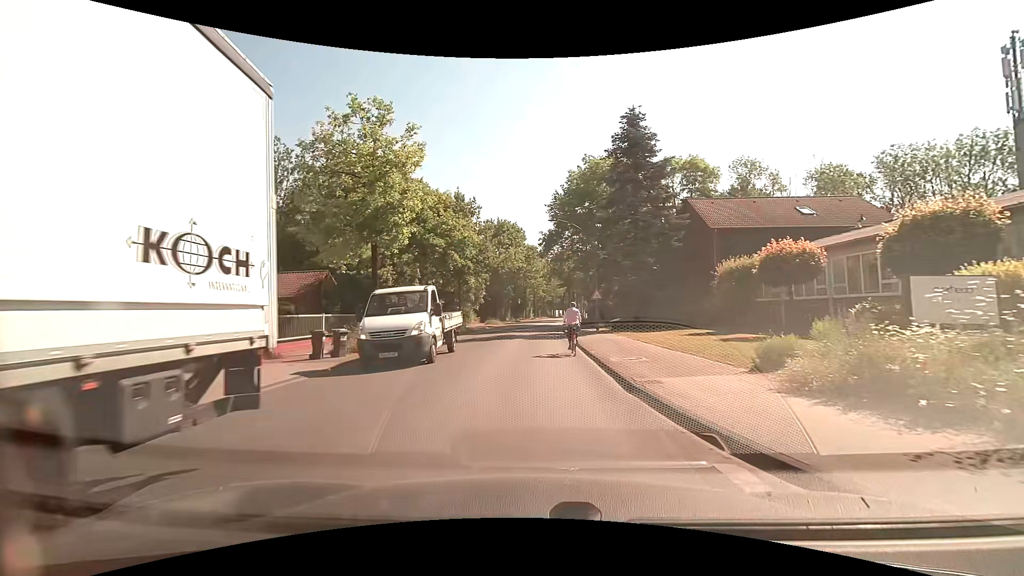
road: unclassified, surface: asphalt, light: Day
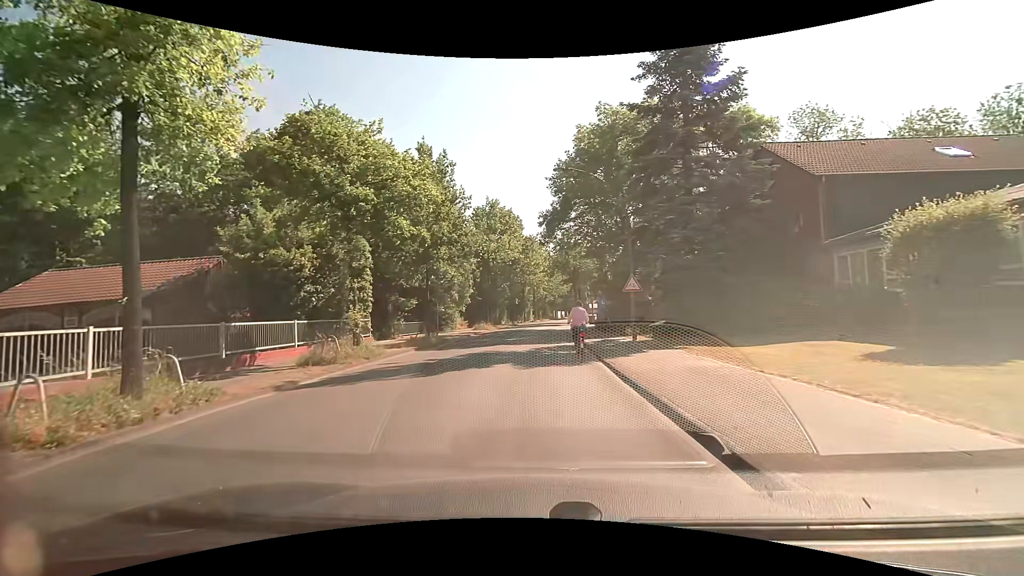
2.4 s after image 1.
(0.0, +12.4) m; -1°
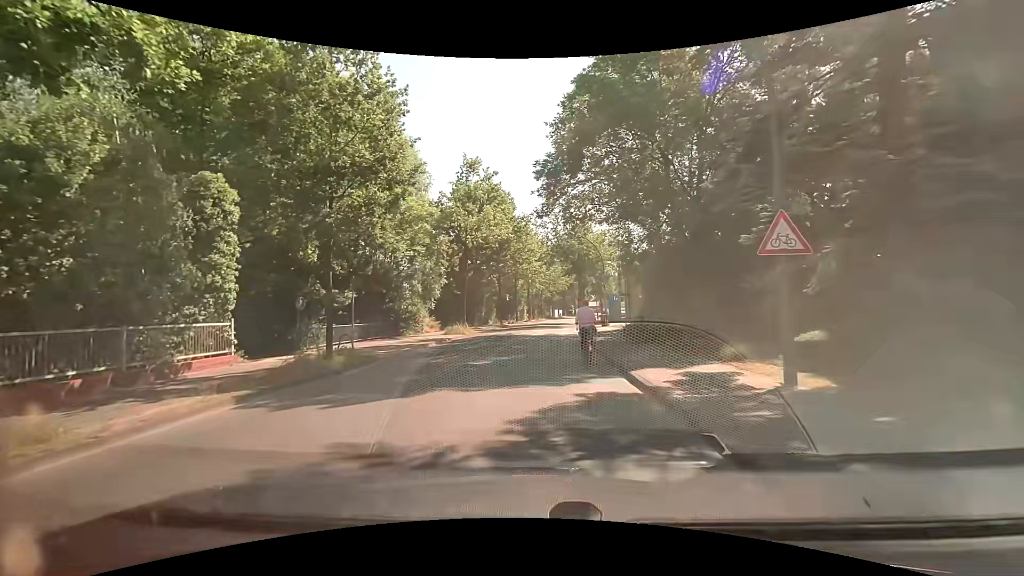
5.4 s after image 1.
(+0.2, +13.3) m; +1°
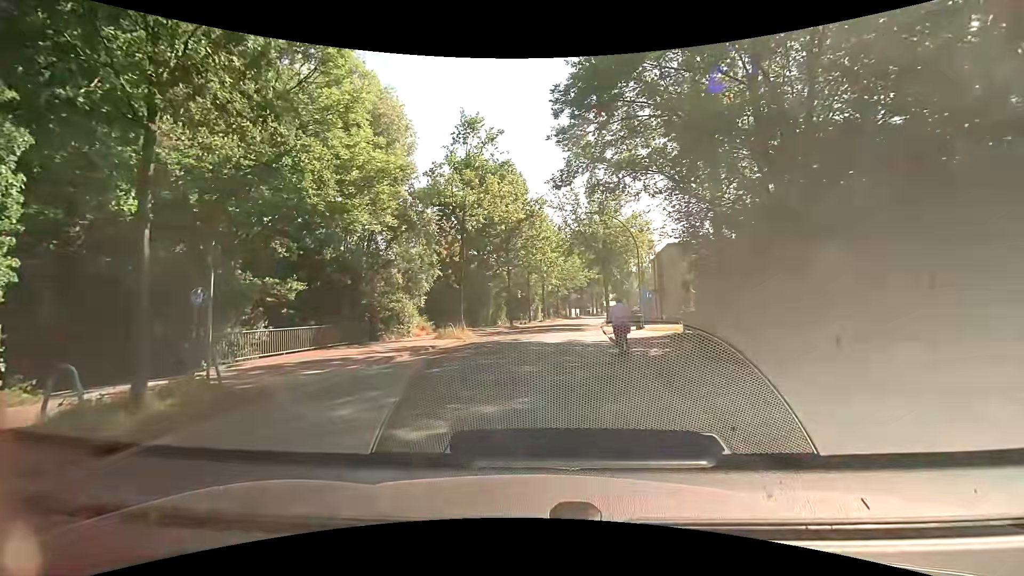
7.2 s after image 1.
(0.0, +8.2) m; -3°
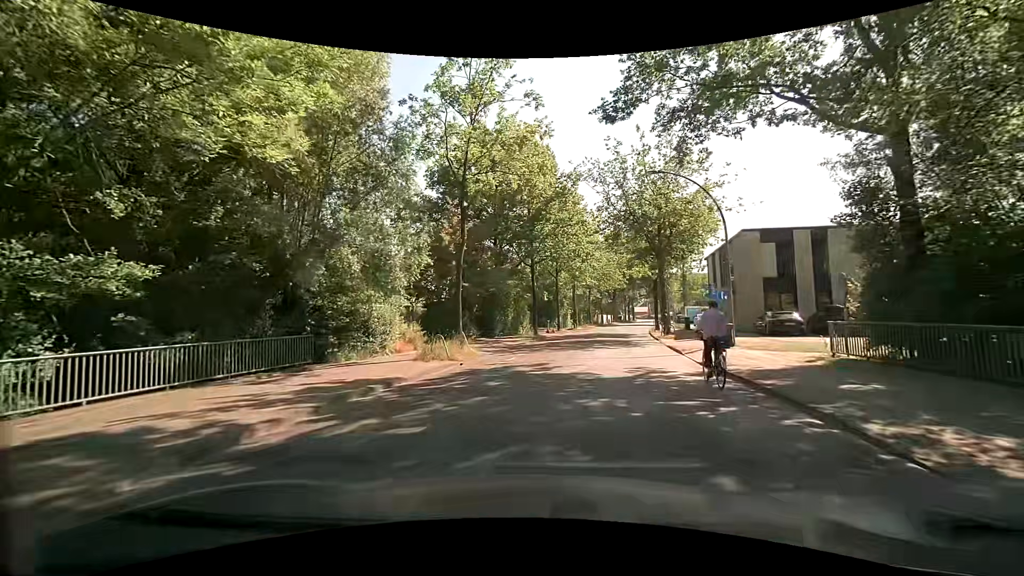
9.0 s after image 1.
(-0.2, +10.3) m; -2°
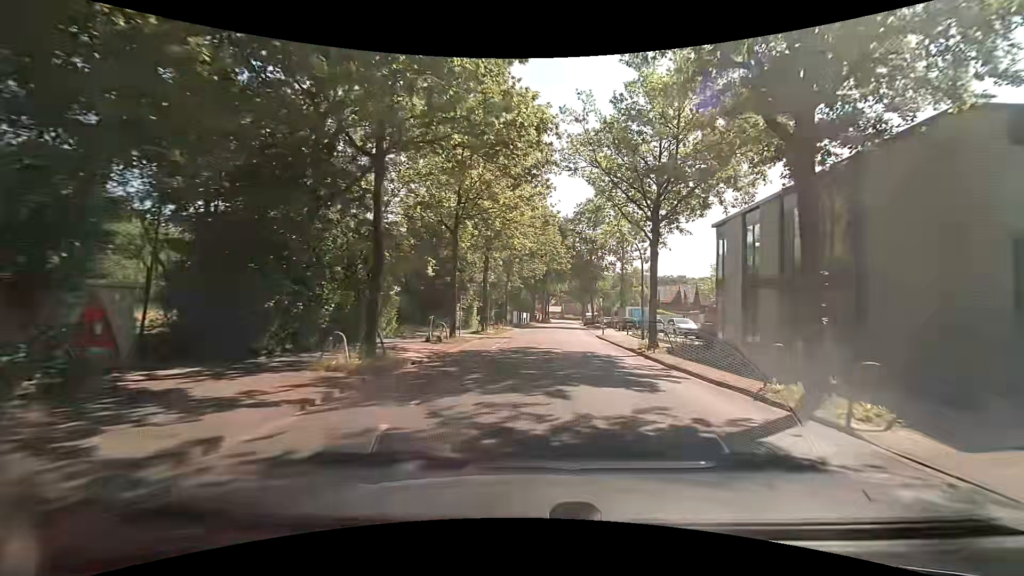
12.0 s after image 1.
(+1.3, +24.0) m; +11°
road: residential
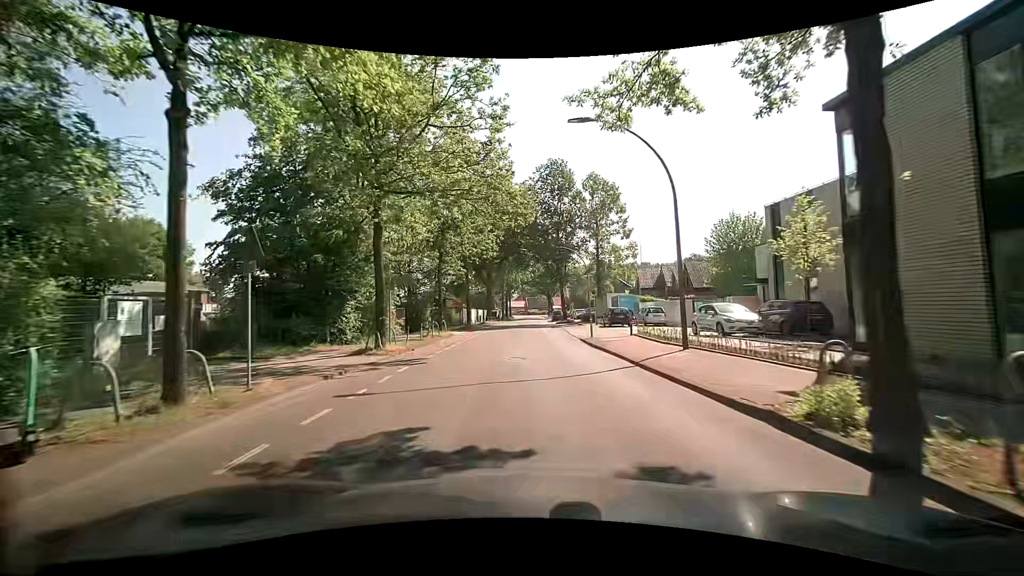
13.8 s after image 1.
(+0.8, +16.2) m; +4°
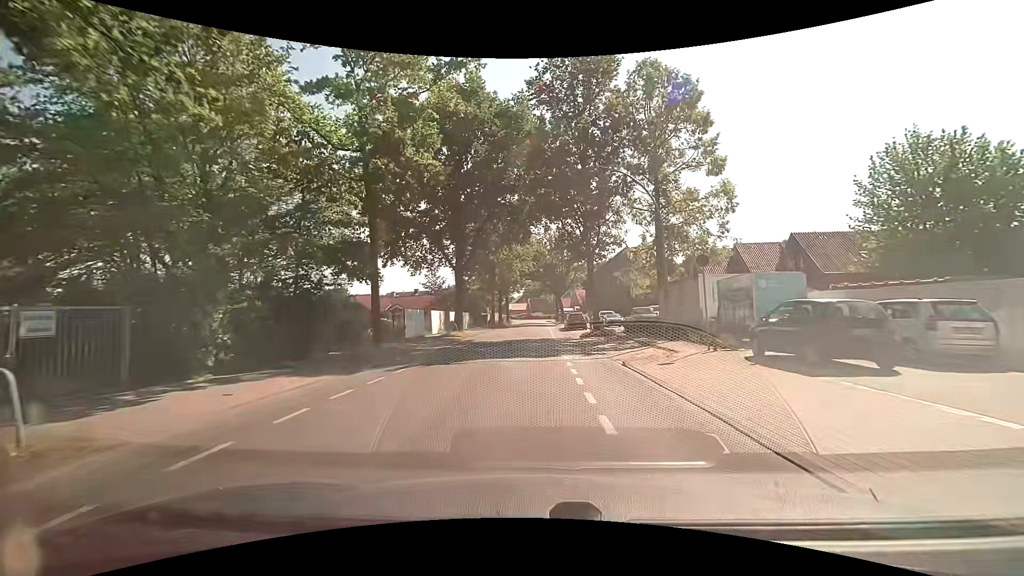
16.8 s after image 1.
(-0.1, +27.5) m; -1°
